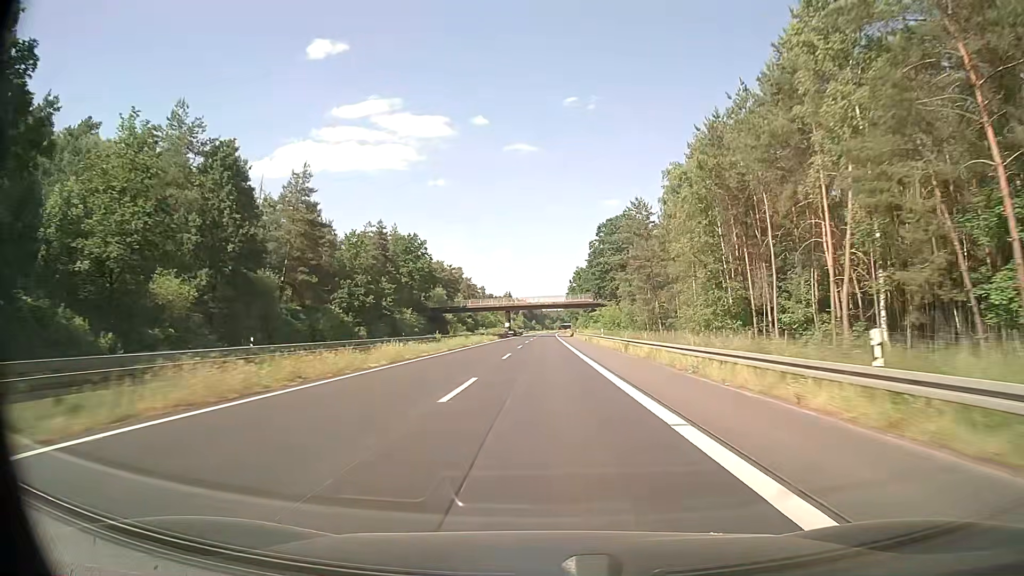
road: trunk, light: Day
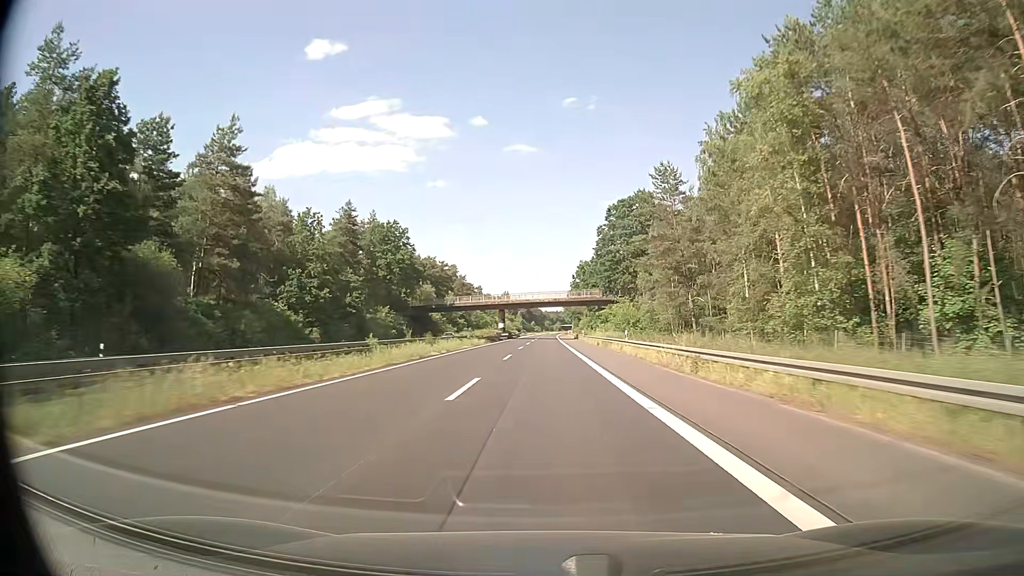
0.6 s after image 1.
(0.0, +17.4) m; 0°
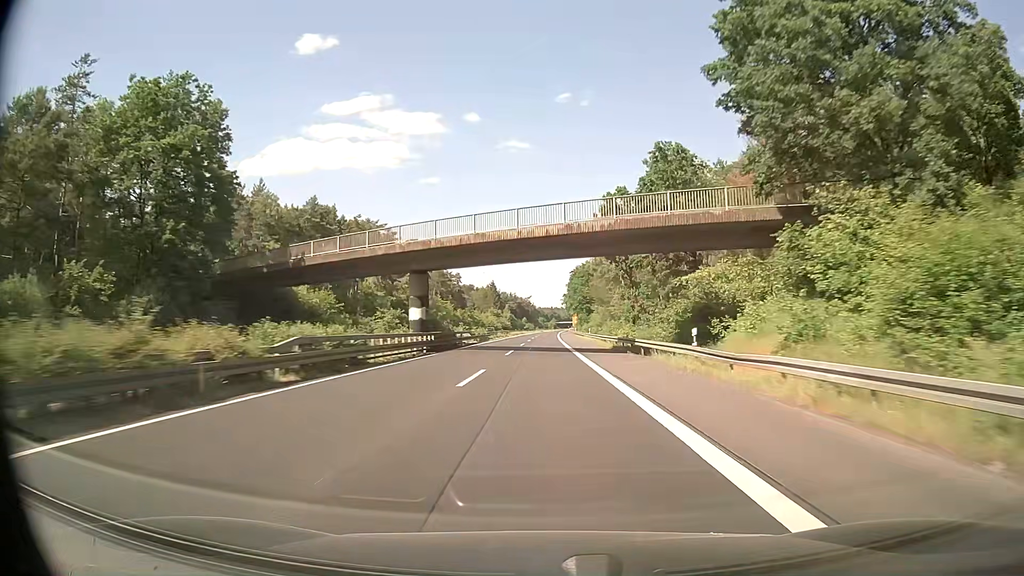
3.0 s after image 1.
(+0.1, +69.8) m; 0°
(0, +10) (0, +20) (0, +30) (0, +40) (0, +50) (0, +60) (0, +70) (0, +80) (+1, +90) (+1, +100) m
